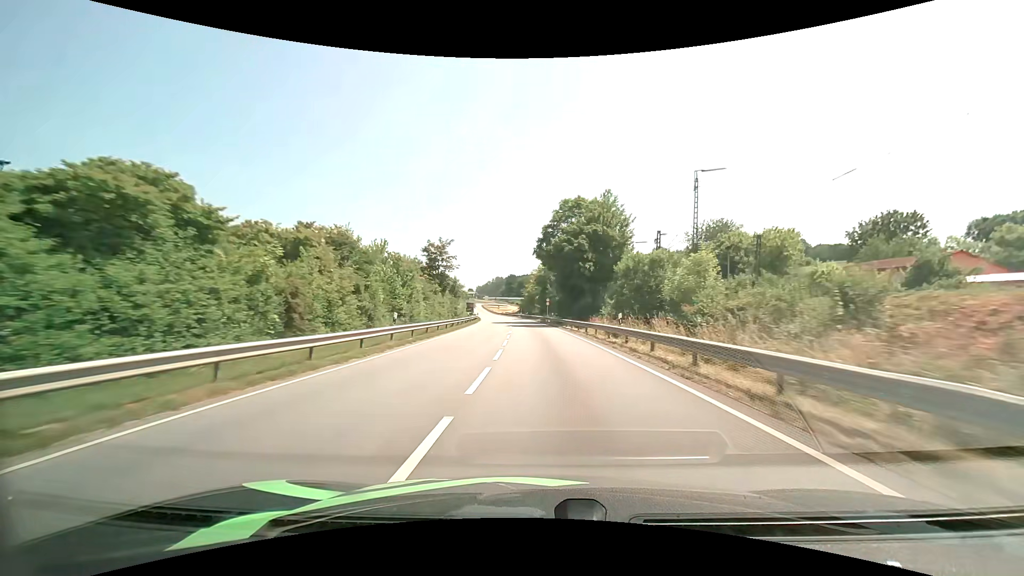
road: primary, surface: asphalt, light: Day
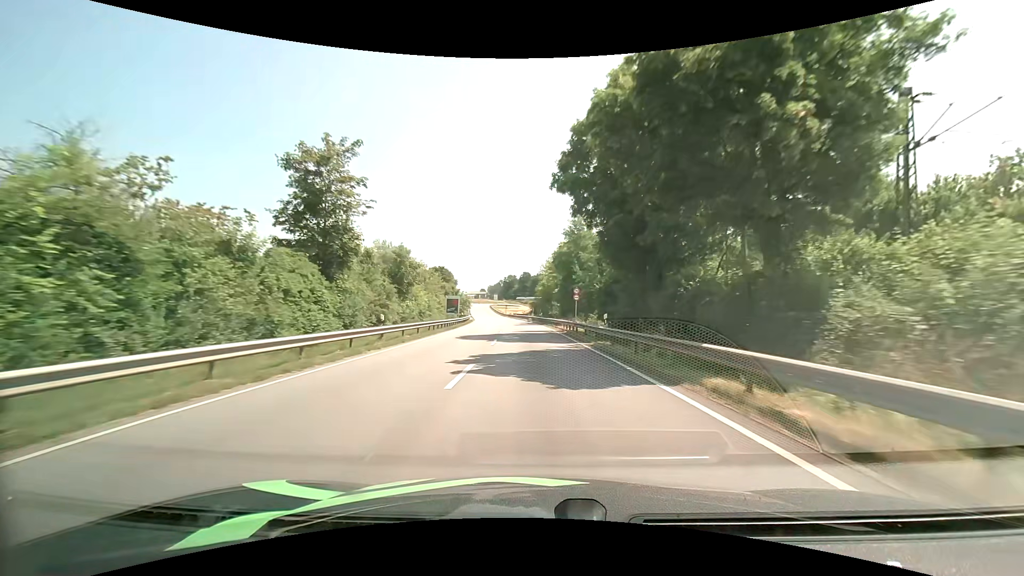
(-0.4, +35.8) m; -1°
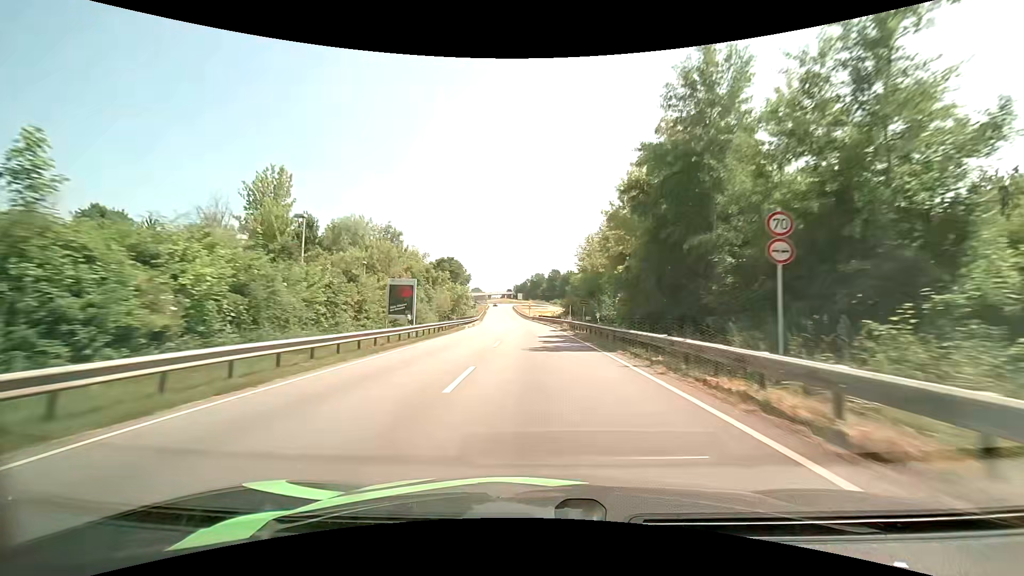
(-1.2, +35.6) m; -3°
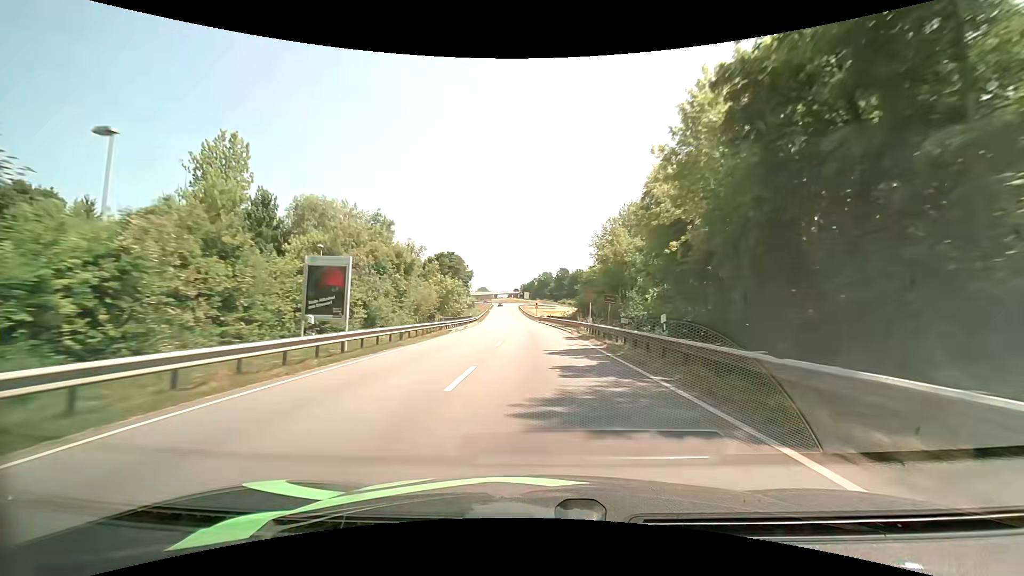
(-0.1, +11.9) m; -1°
(0, +10) (0, +20) (-1, +30) (-1, +40) (-1, +50) (-2, +60) (-3, +70) (-3, +80) (-4, +90) (-4, +100) m
